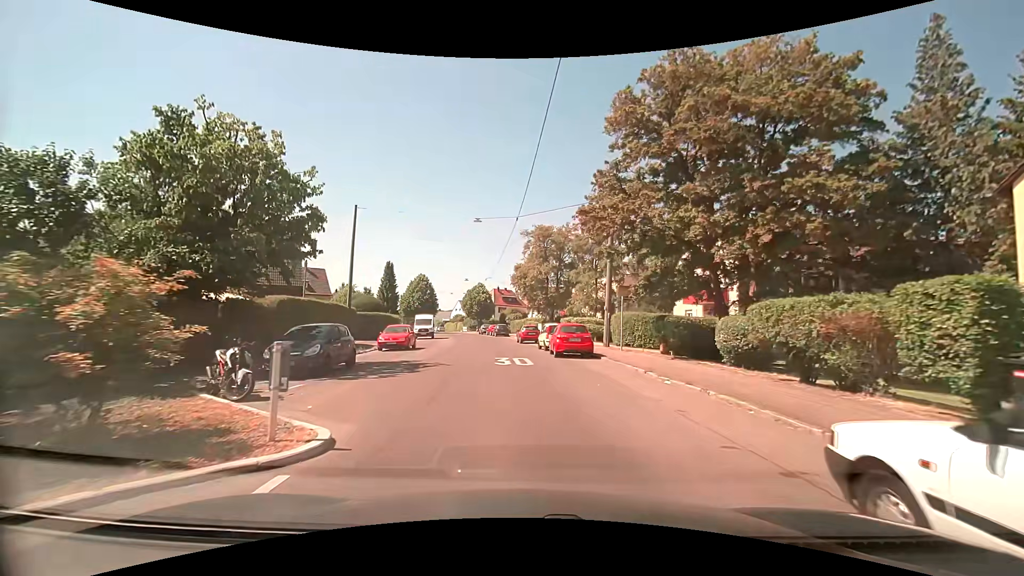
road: residential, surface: asphalt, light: Day
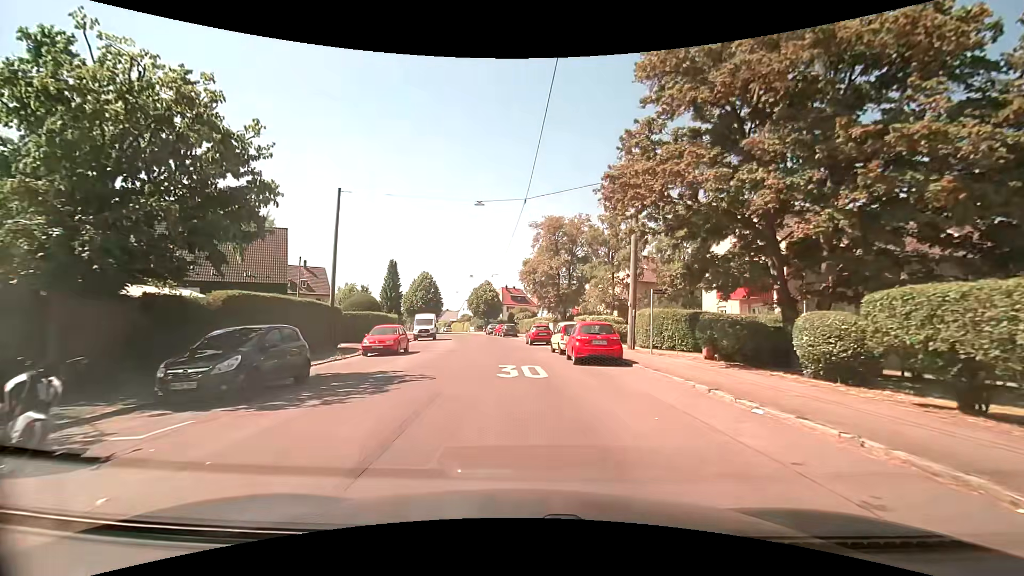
(0.0, +4.4) m; -1°
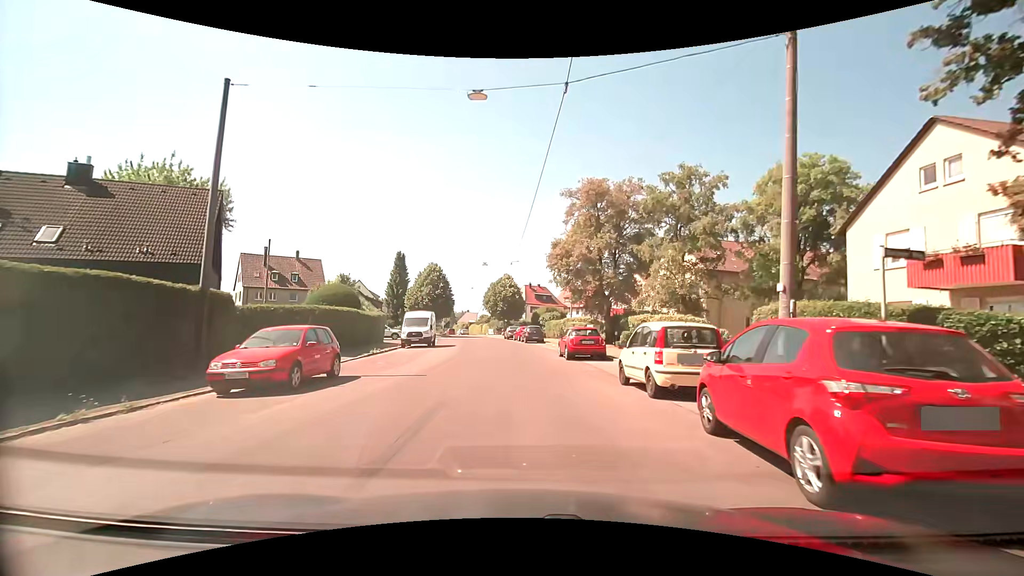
(-0.3, +13.0) m; -2°
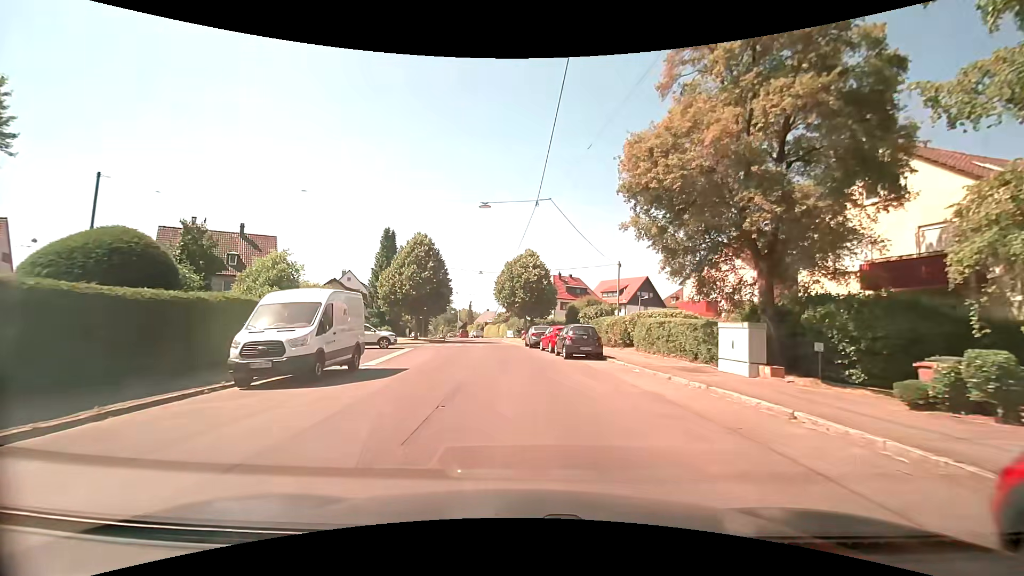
(-0.8, +21.7) m; -3°
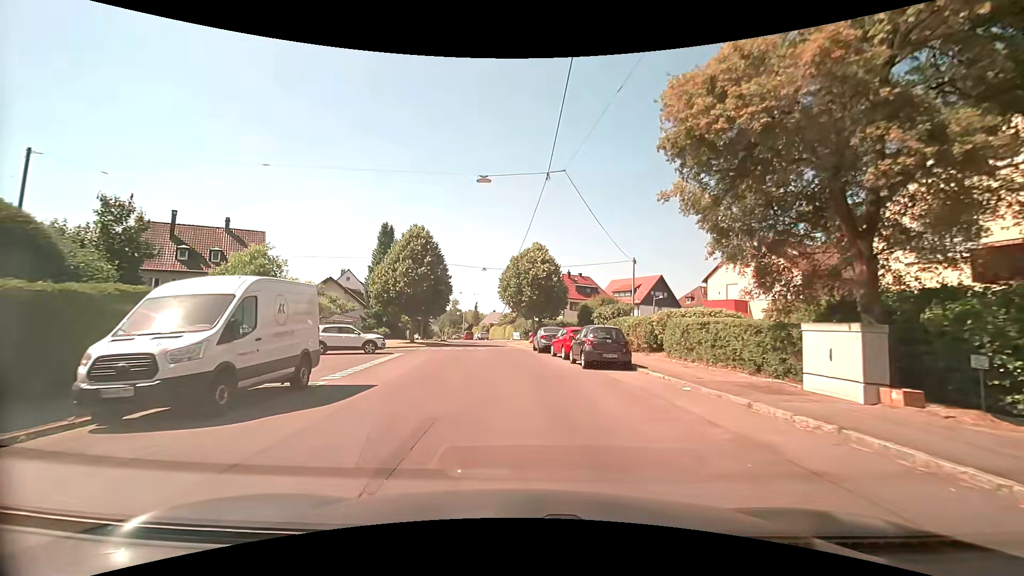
(0.0, +4.3) m; -1°
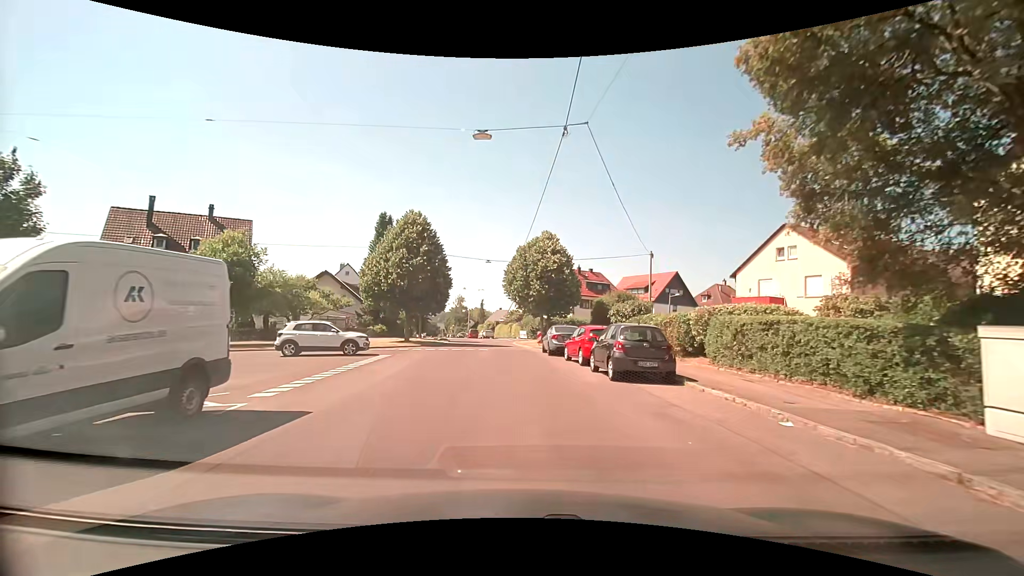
(0.0, +4.2) m; -1°
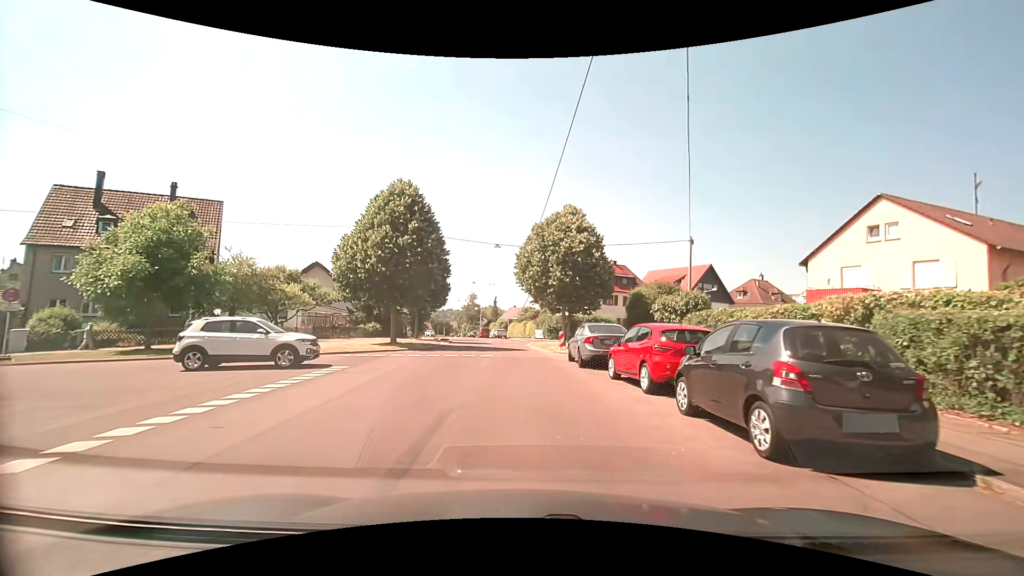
(-0.1, +7.5) m; -2°
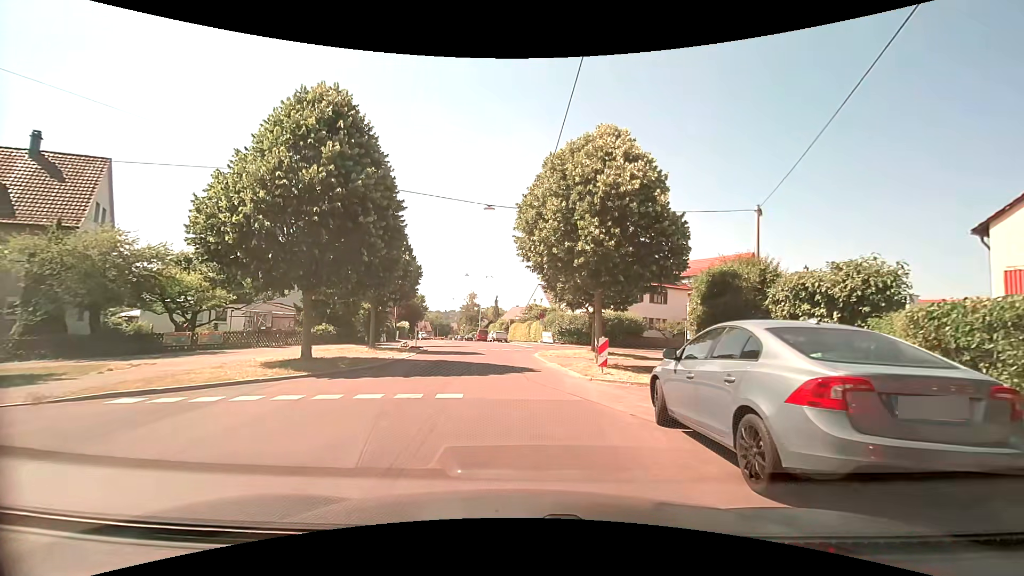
(0.0, +11.8) m; 0°
(0, +10) (-1, +20) (-1, +30) (+6, +37) (+15, +41) (+24, +45) (+33, +50) (+42, +54) (+51, +58) (+60, +62) m
